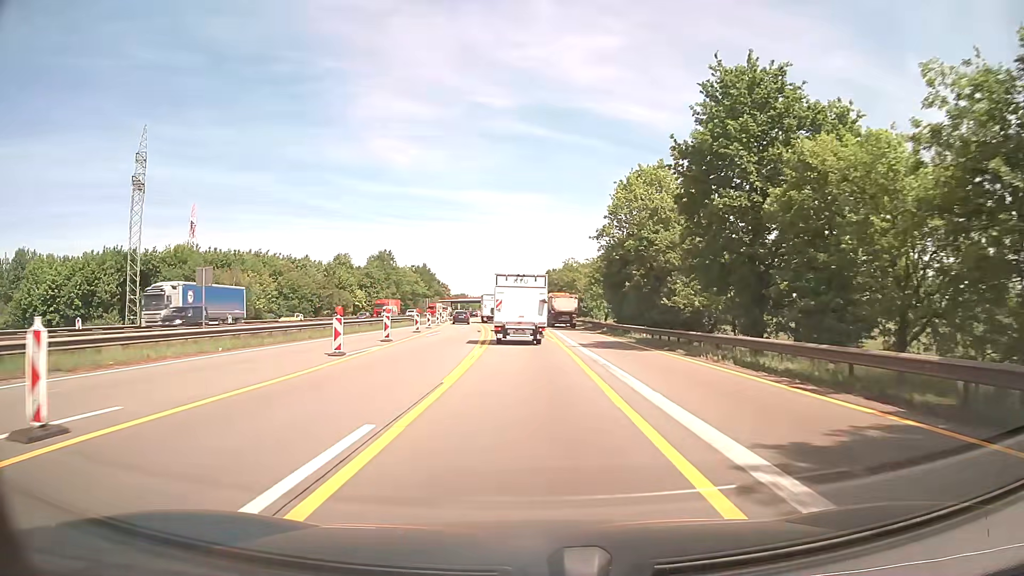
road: motorway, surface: asphalt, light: Day
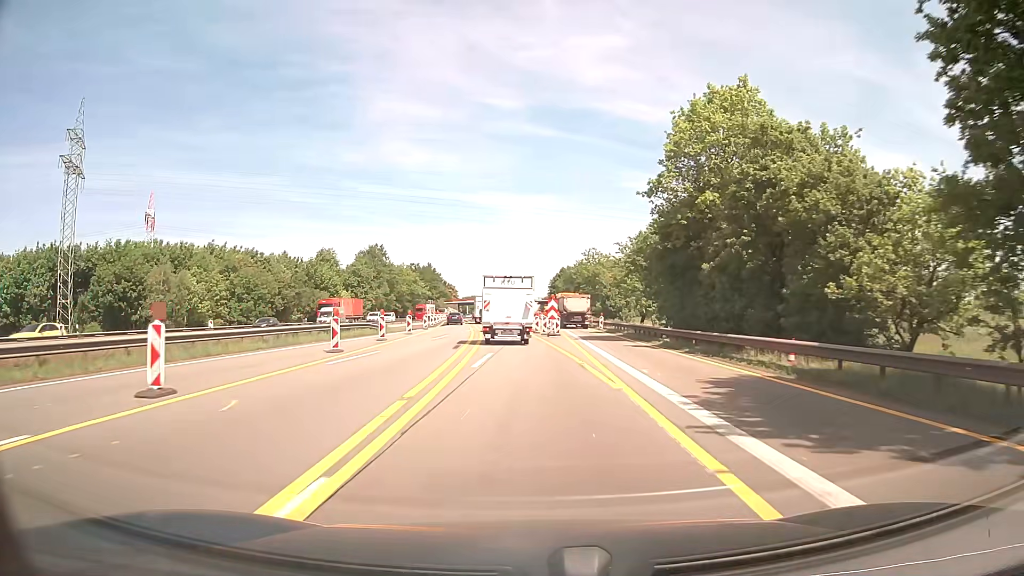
(0.0, +20.7) m; 0°
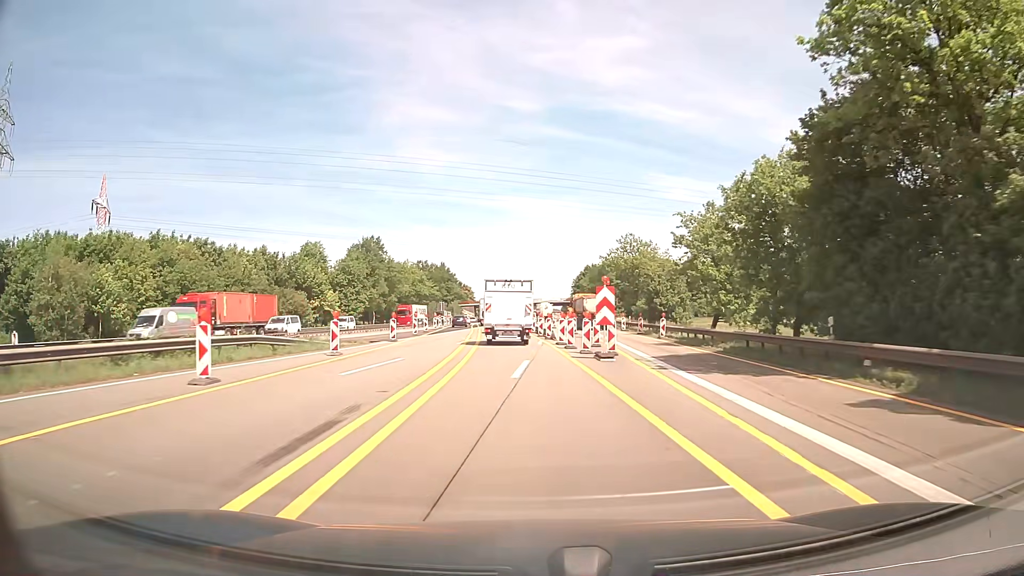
(-0.4, +20.7) m; -2°
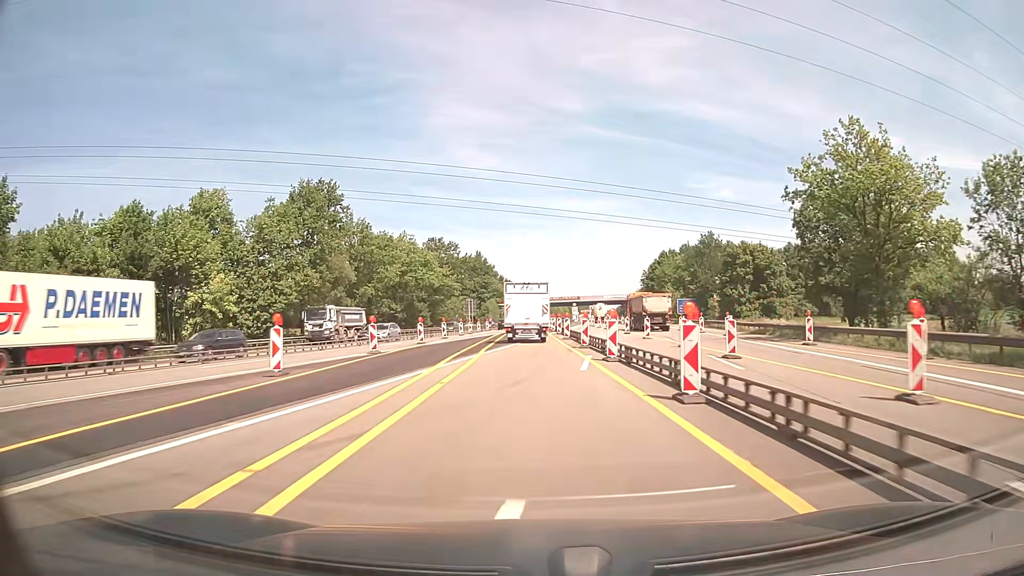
(-2.4, +52.8) m; -5°
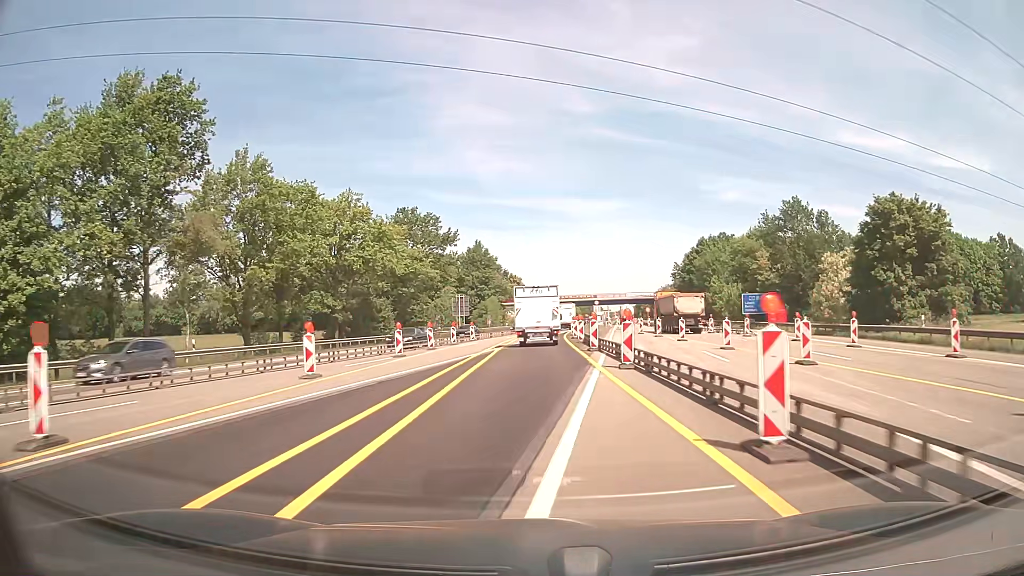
(-0.2, +33.0) m; -1°
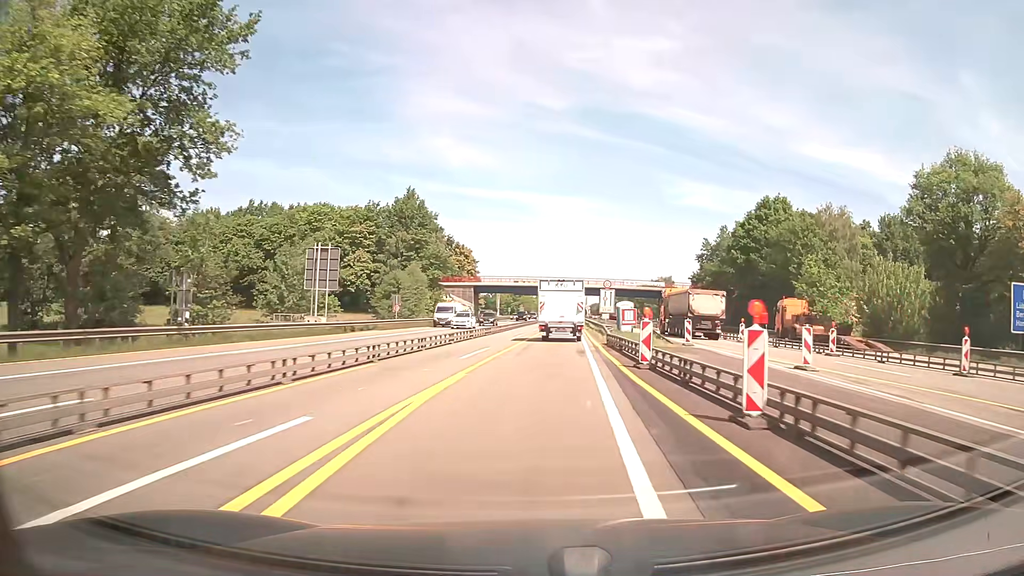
(+0.6, +57.5) m; +4°
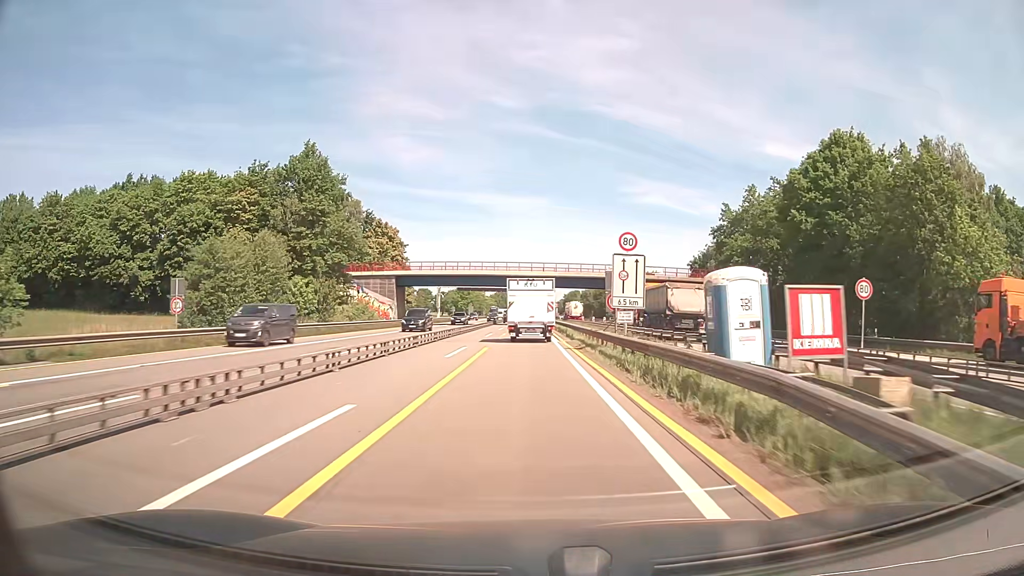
(+1.4, +34.2) m; +4°
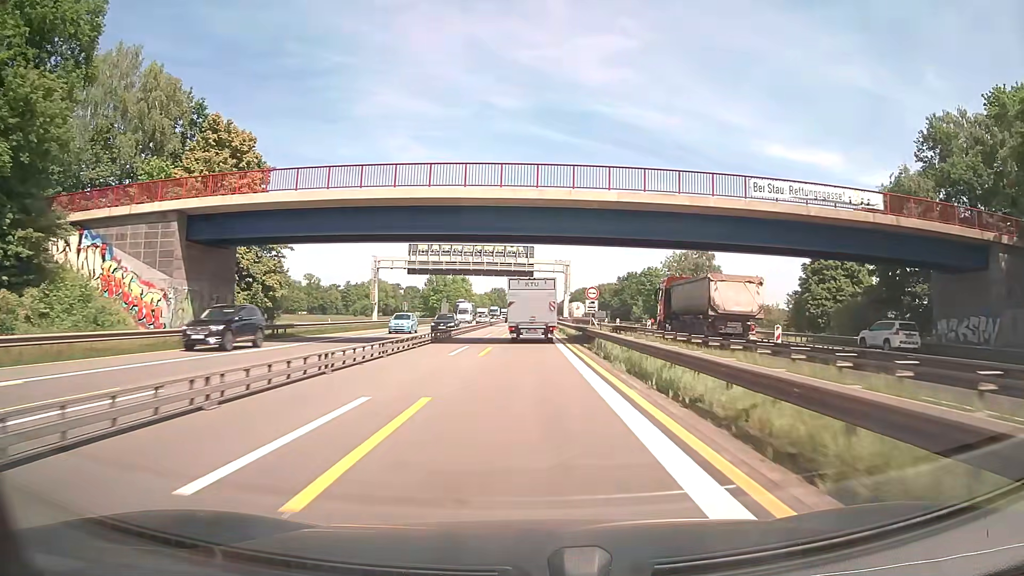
(0.0, +55.1) m; 0°
(0, +10) (0, +20) (0, +30) (0, +40) (0, +50) (0, +60) (0, +70) (0, +80) (0, +90) (0, +100) m
